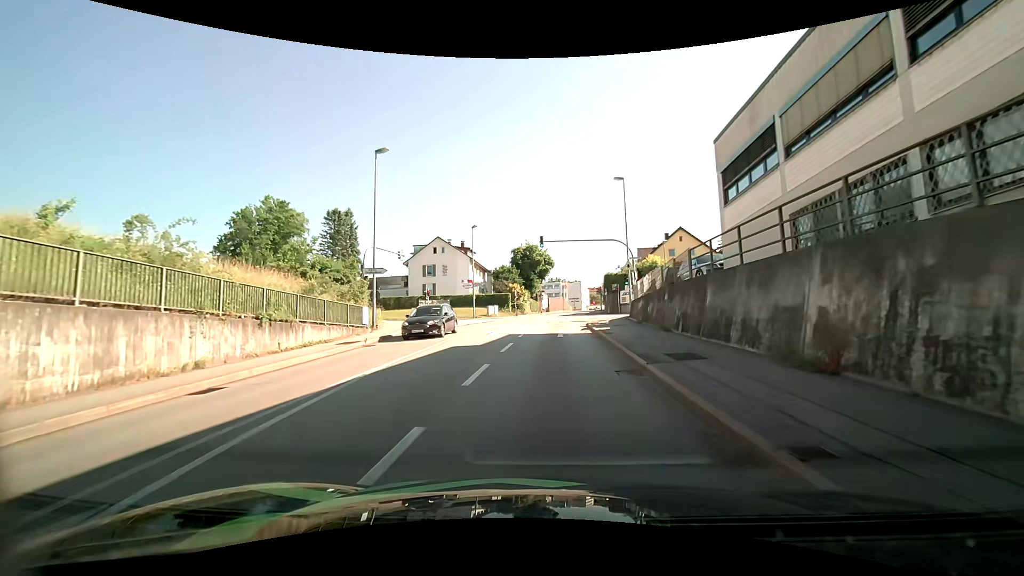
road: tertiary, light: Day
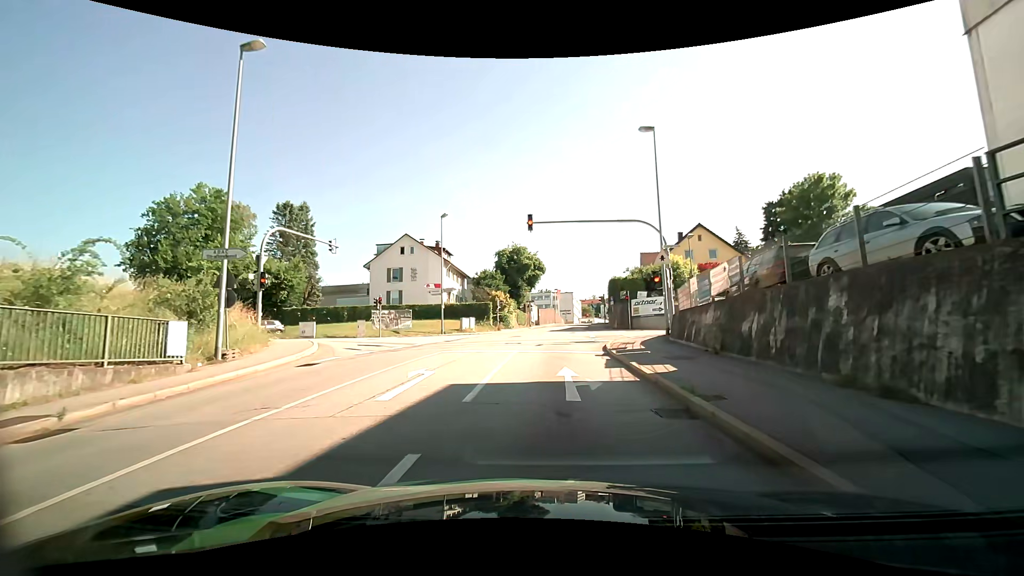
(-0.1, +12.5) m; 0°
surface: asphalt
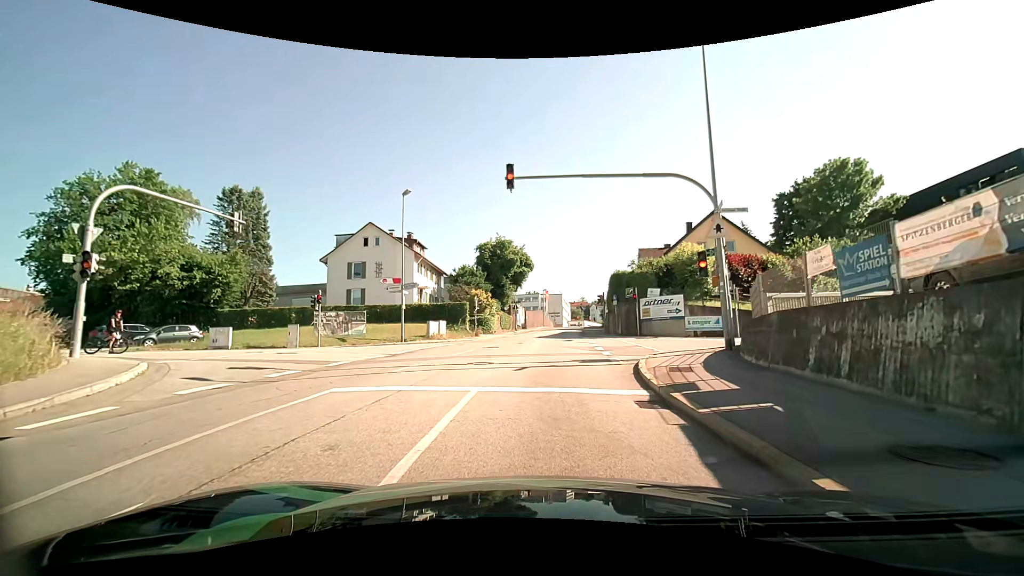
(0.0, +8.5) m; +1°
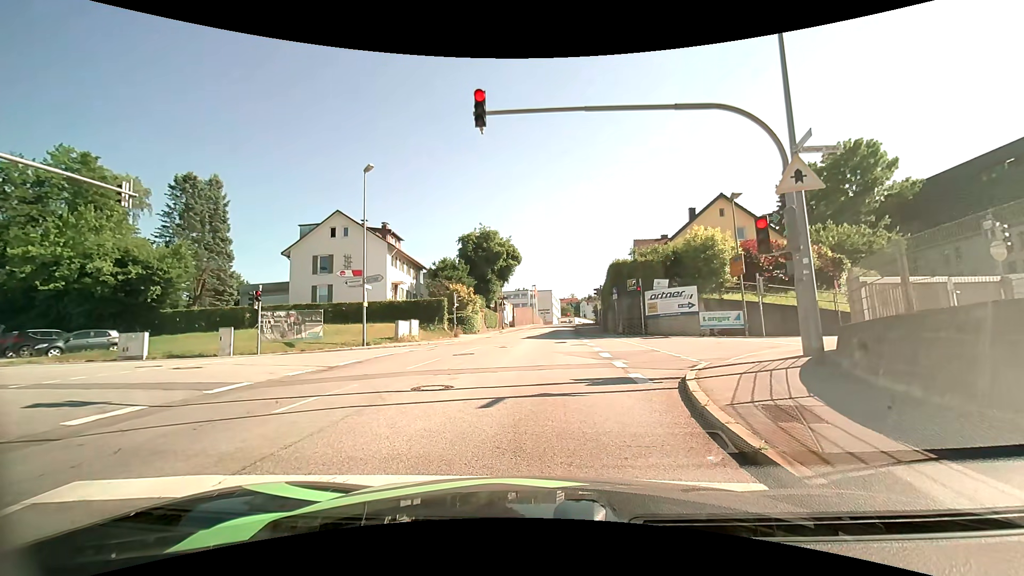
(+0.1, +5.0) m; +1°
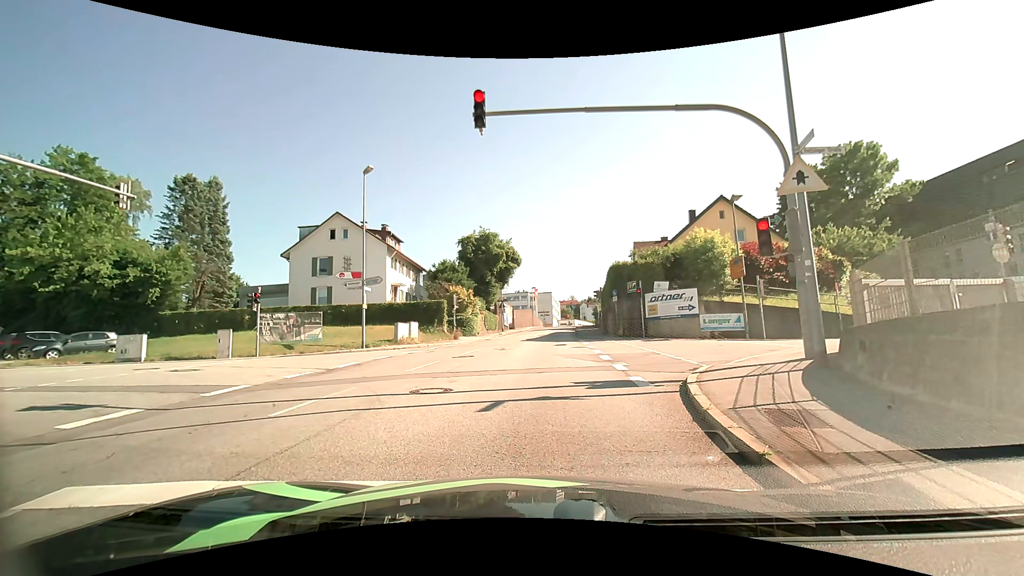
(0.0, +0.2) m; 0°
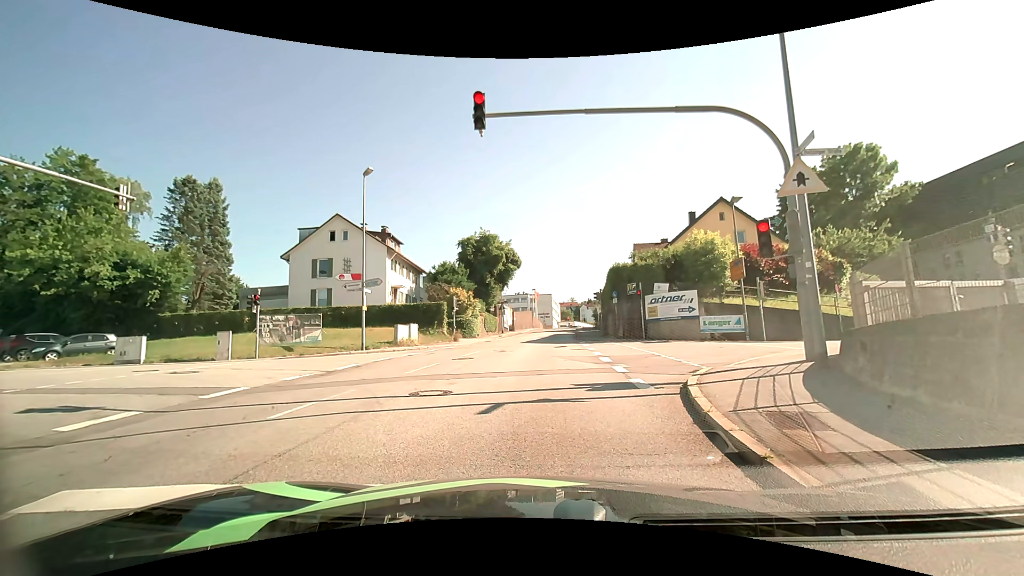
(0.0, 0.0) m; 0°
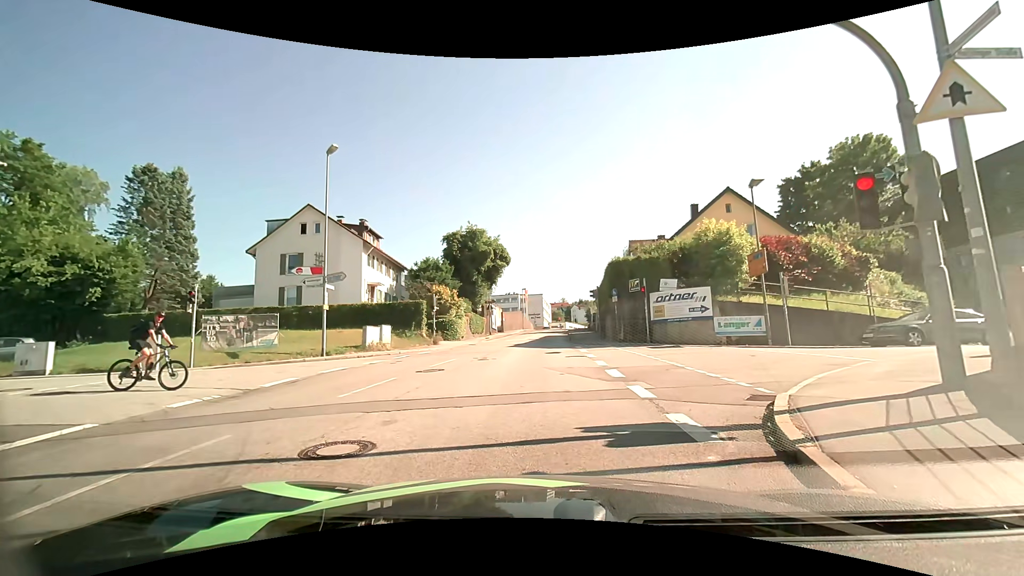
(0.0, +3.9) m; 0°
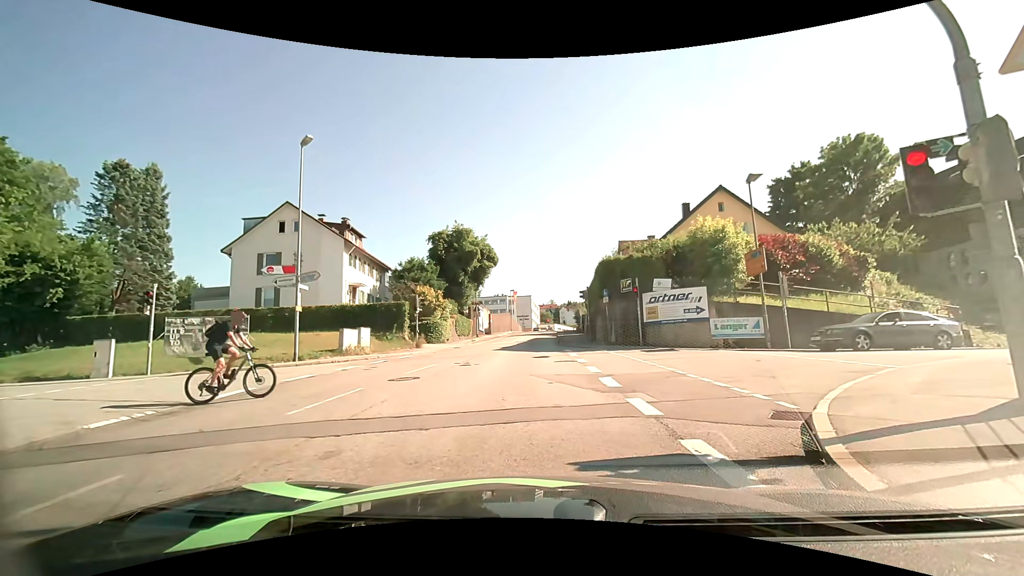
(+0.1, +1.4) m; +1°
(+2, +10) (+9, +16) (+19, +18) (+29, +19) (+39, +19) (+49, +20) (+59, +21) (+69, +21) (+79, +22) (+89, +23) m
